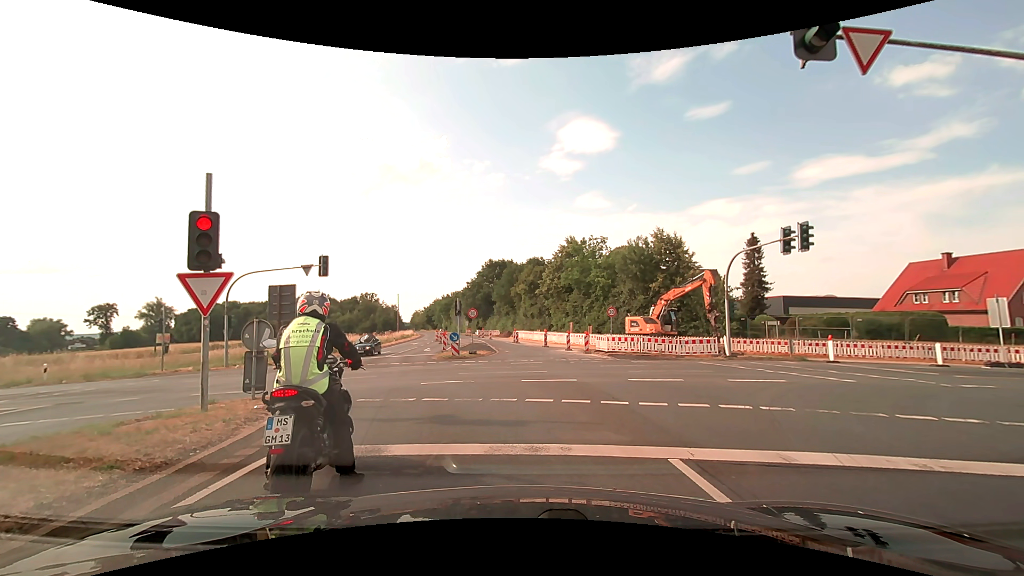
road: secondary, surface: asphalt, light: Day
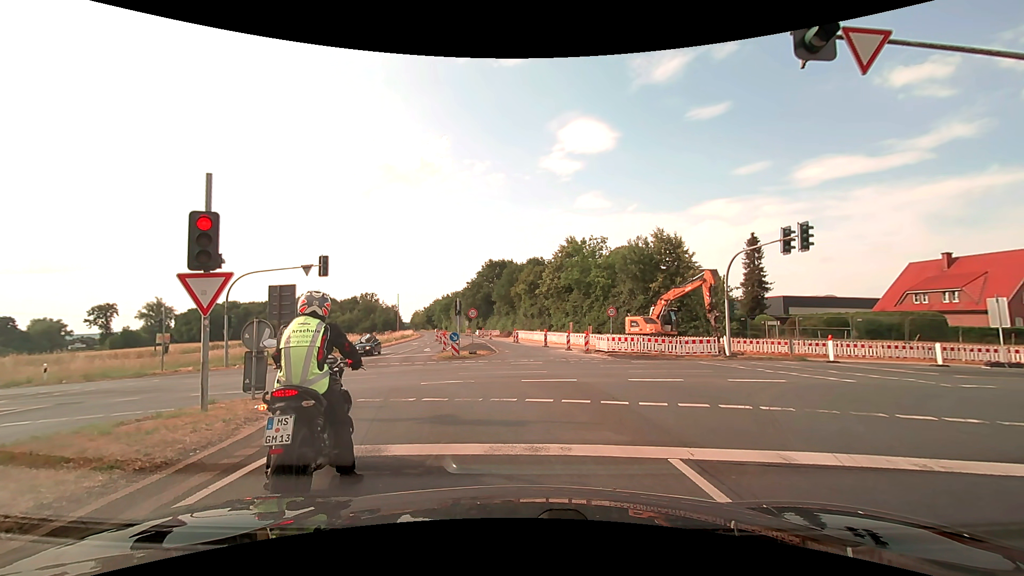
(0.0, 0.0) m; 0°
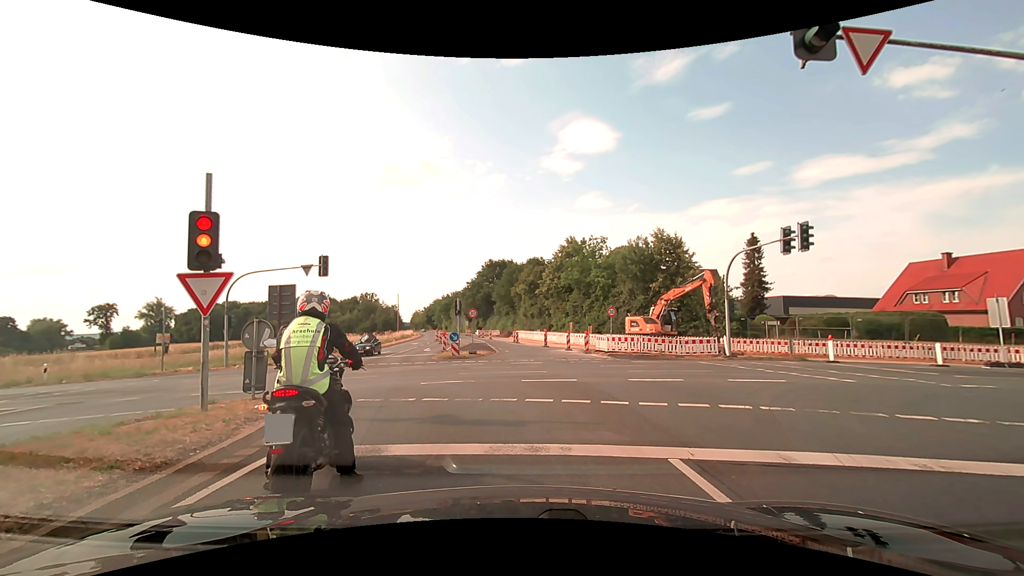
(0.0, 0.0) m; 0°
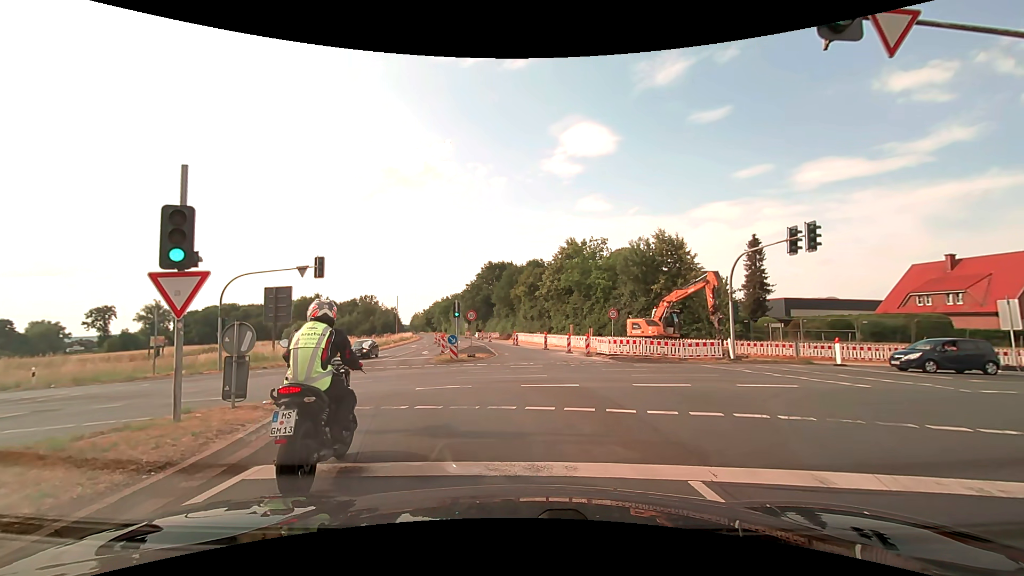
(0.0, +0.6) m; 0°
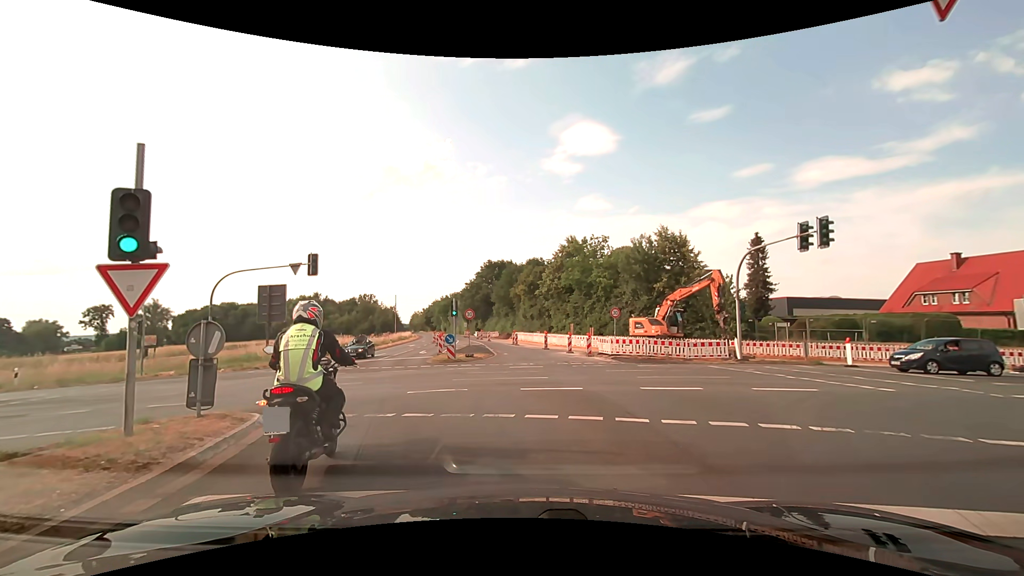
(0.0, +1.0) m; 0°
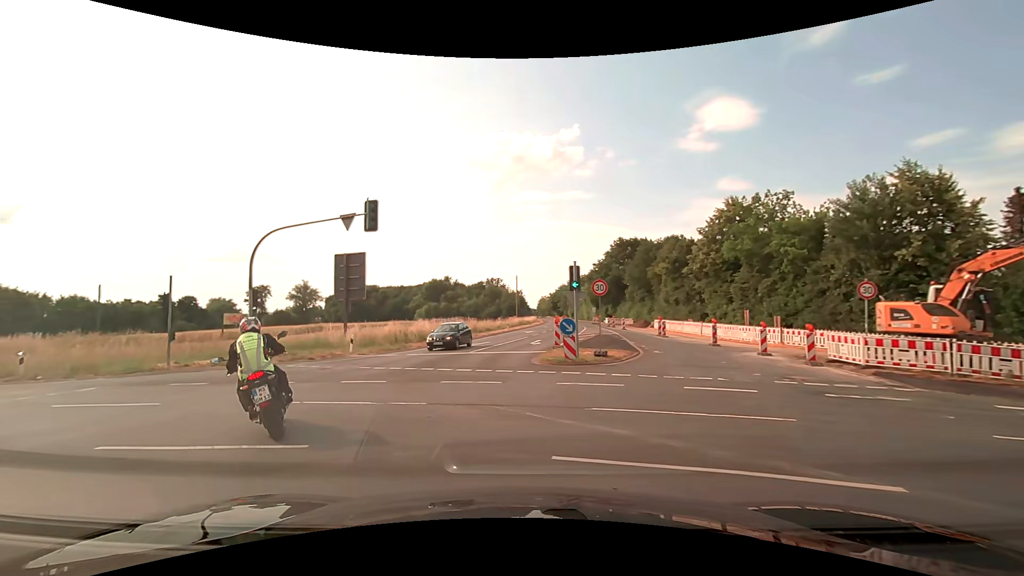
(-0.8, +11.8) m; -15°
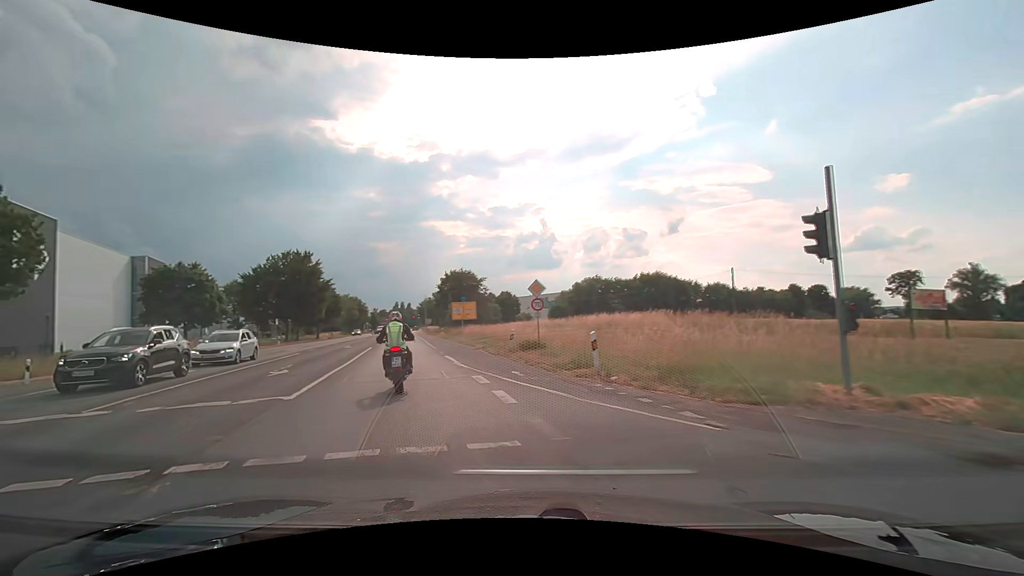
(-8.6, +14.9) m; -63°
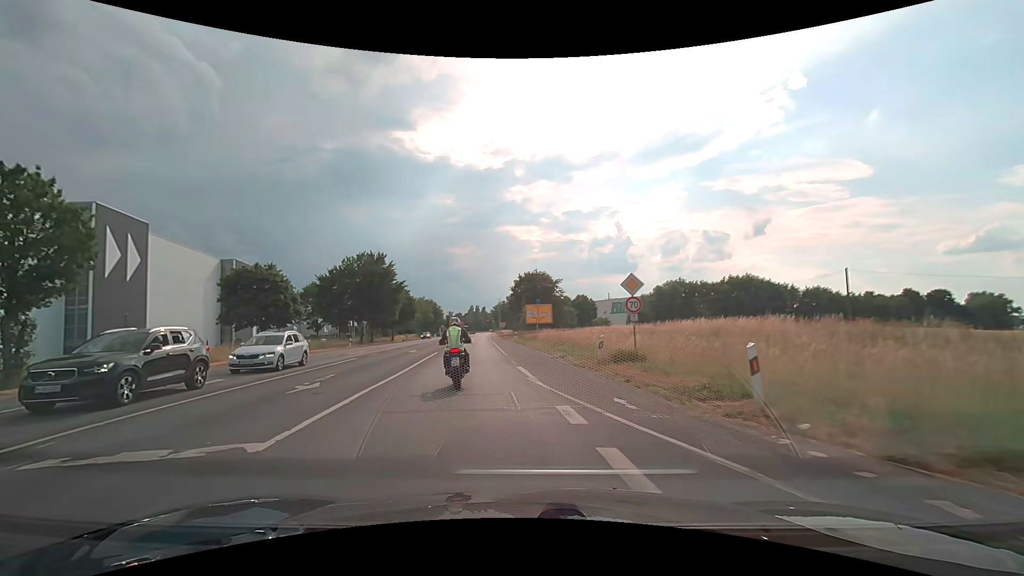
(-0.4, +4.5) m; -9°
(-1, +10) (-2, +20) (-4, +30) (-4, +40) (-5, +50) (-6, +60) (-7, +70) (-8, +80) (-8, +90) (-9, +100) m
